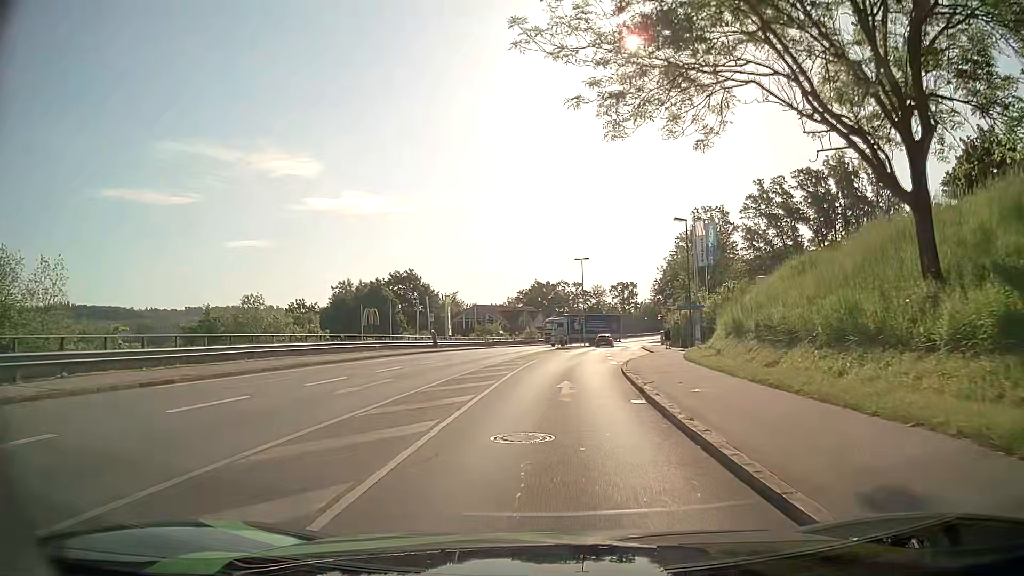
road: tertiary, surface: asphalt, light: Day
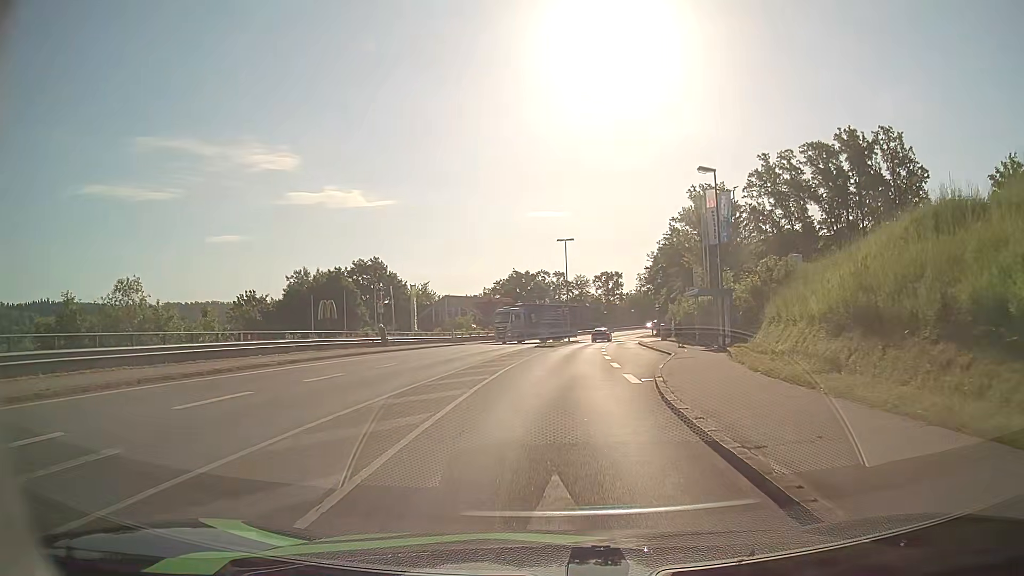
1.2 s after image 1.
(+0.2, +11.7) m; +2°
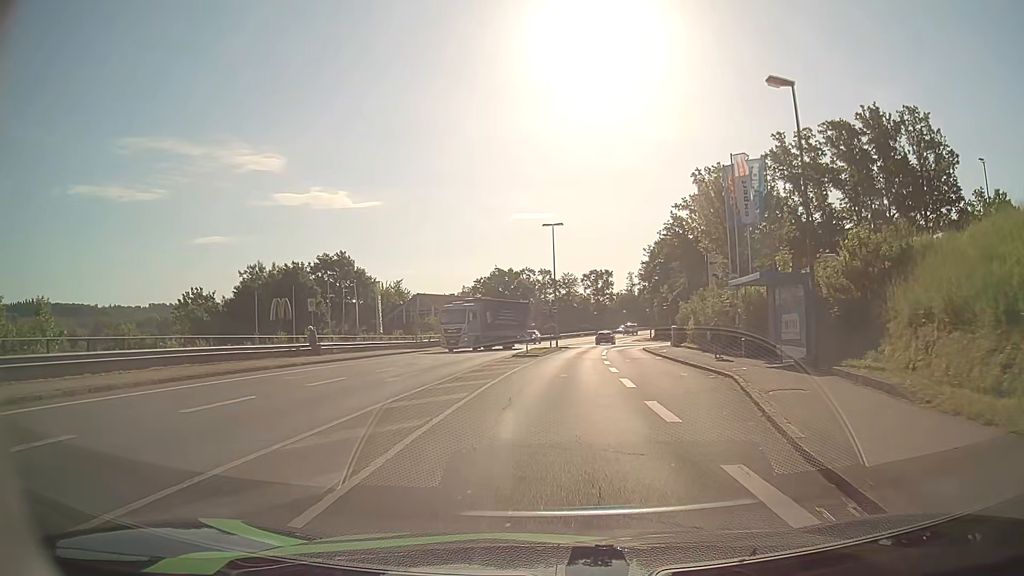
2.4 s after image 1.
(+0.1, +11.7) m; +2°
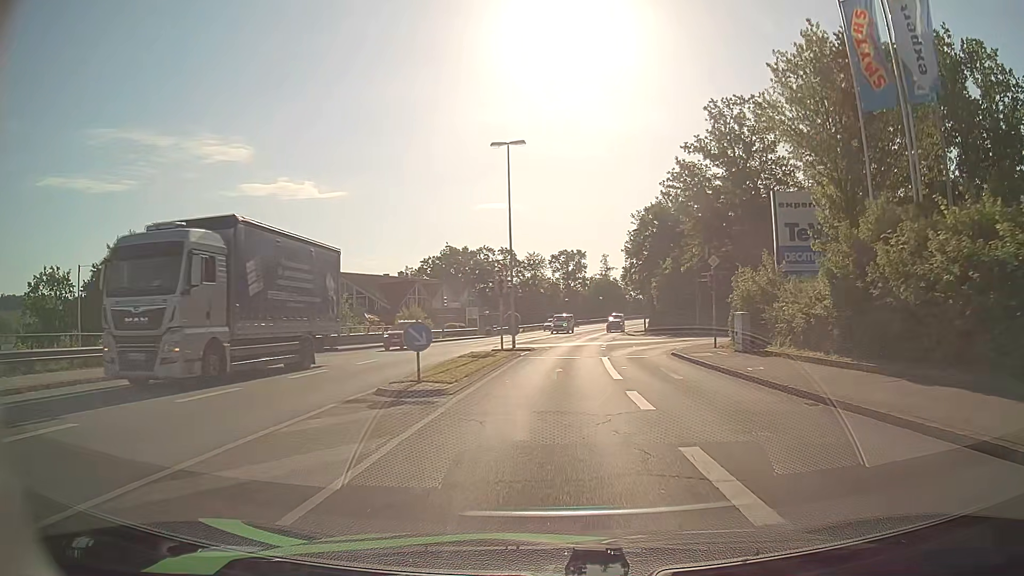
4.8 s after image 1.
(+0.5, +23.3) m; +2°
